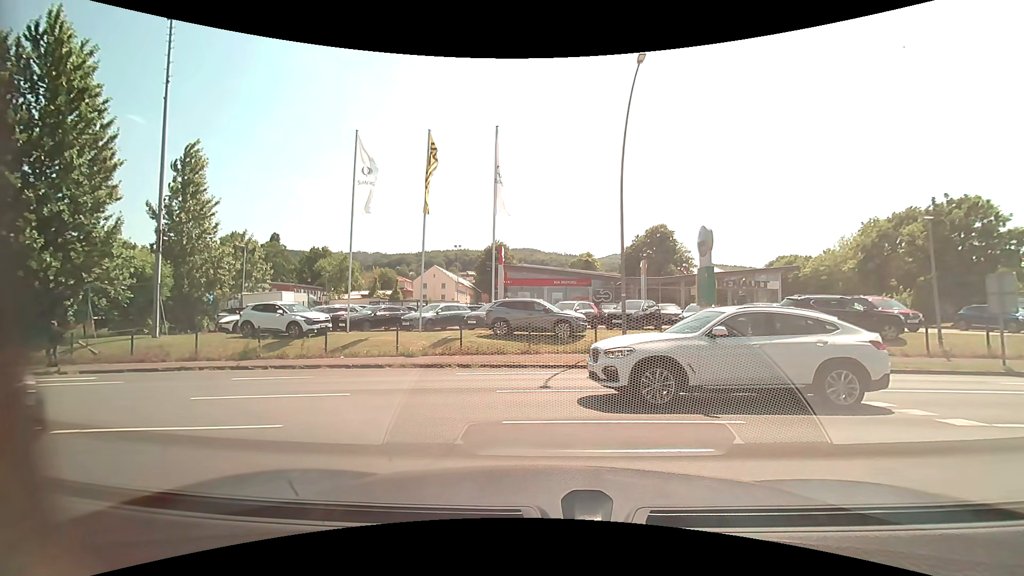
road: residential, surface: asphalt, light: Day
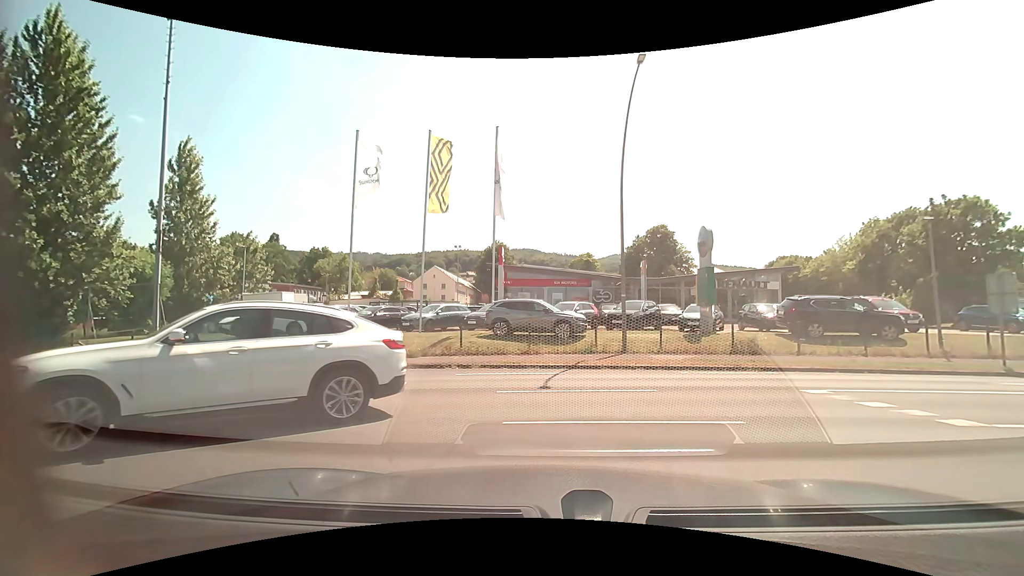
(0.0, 0.0) m; 0°
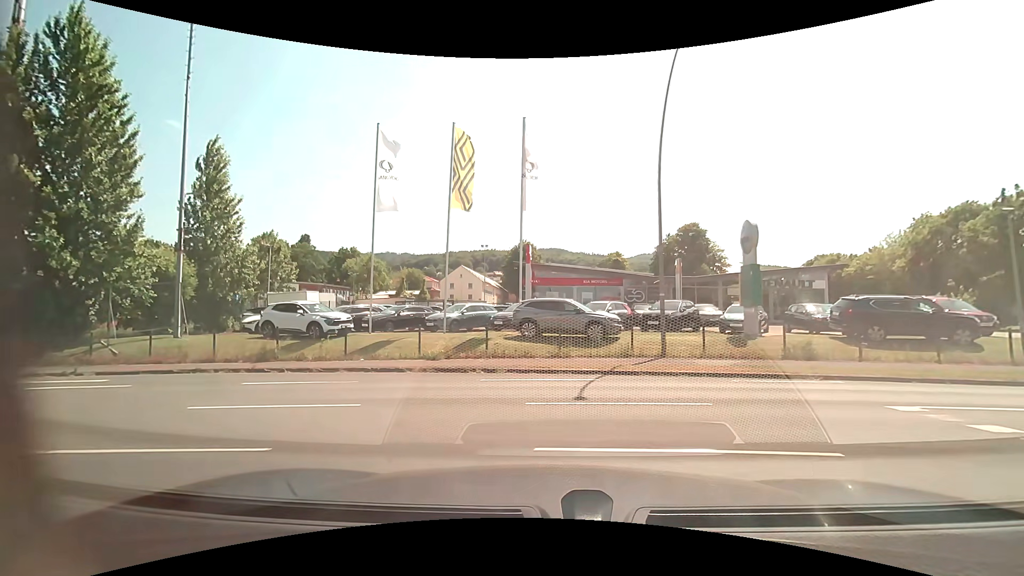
(0.0, +1.3) m; -5°
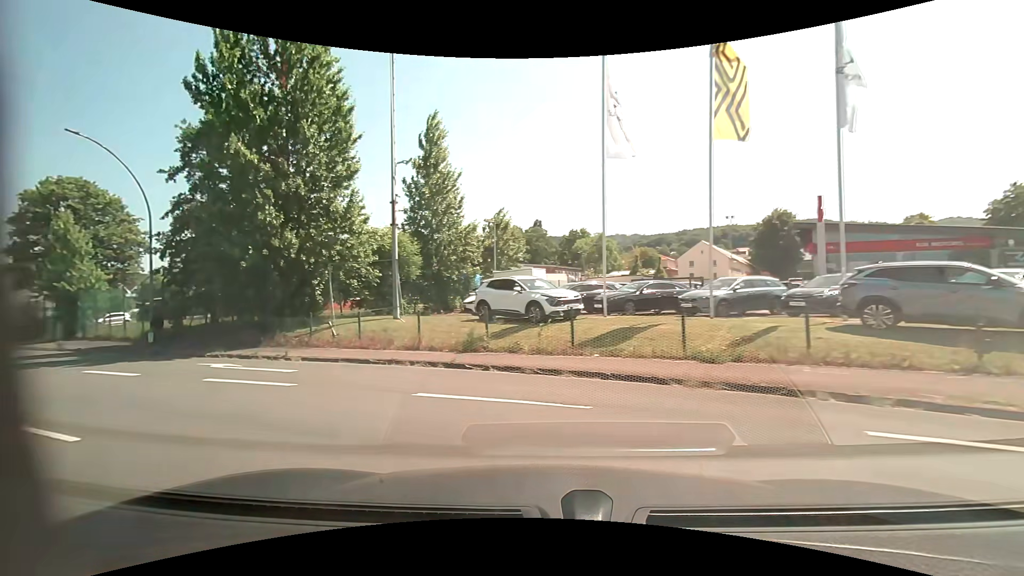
(-1.4, +6.5) m; -25°
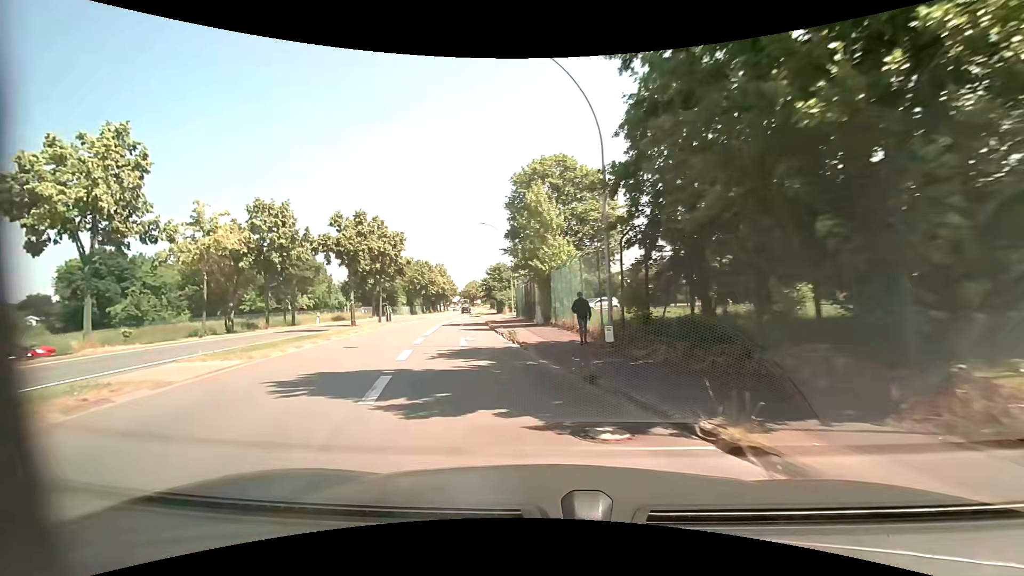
(-7.8, +13.0) m; -53°
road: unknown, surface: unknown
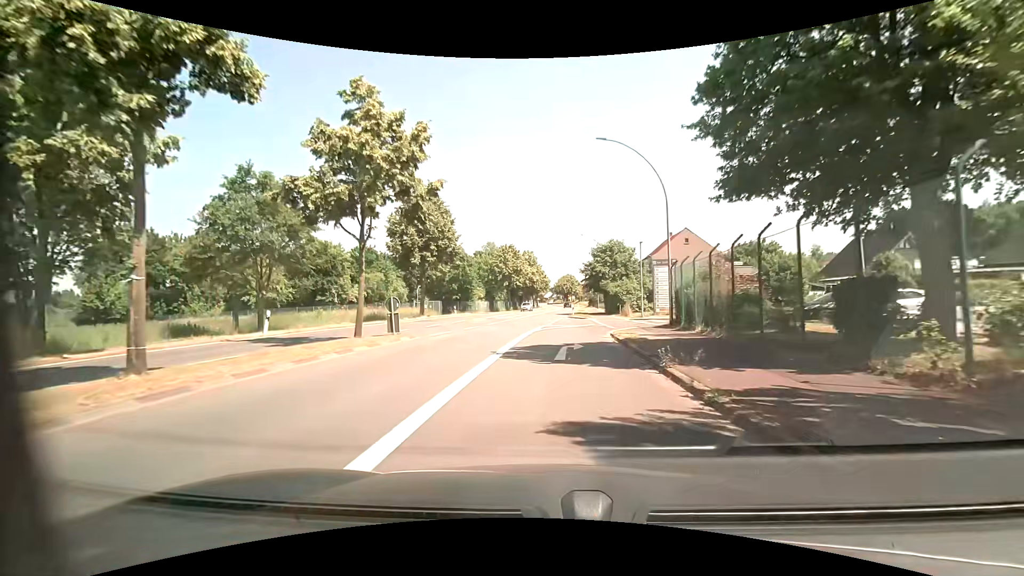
(-4.2, +25.5) m; -10°
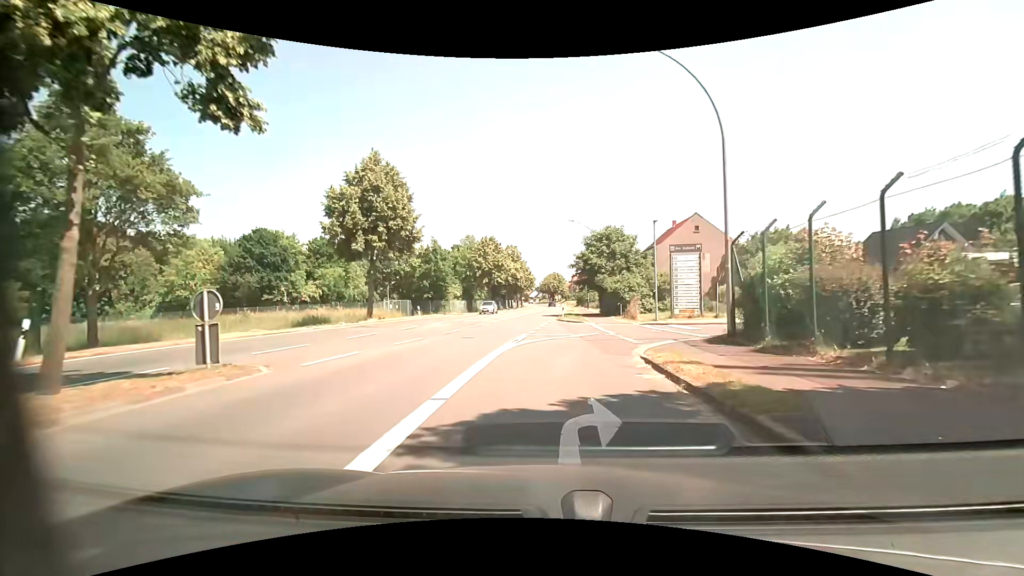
(0.0, +9.9) m; +1°
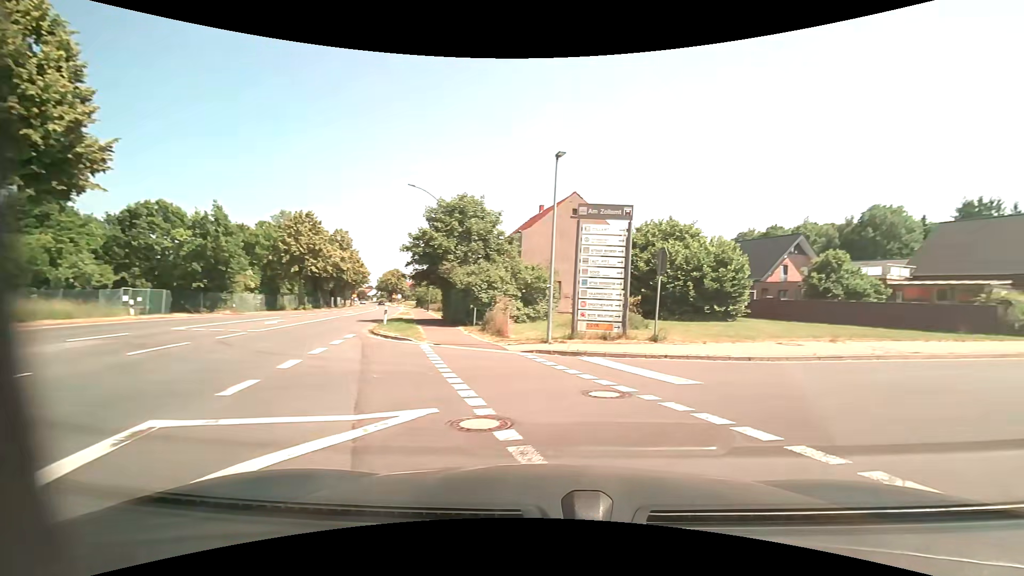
(+0.9, +14.9) m; +15°
